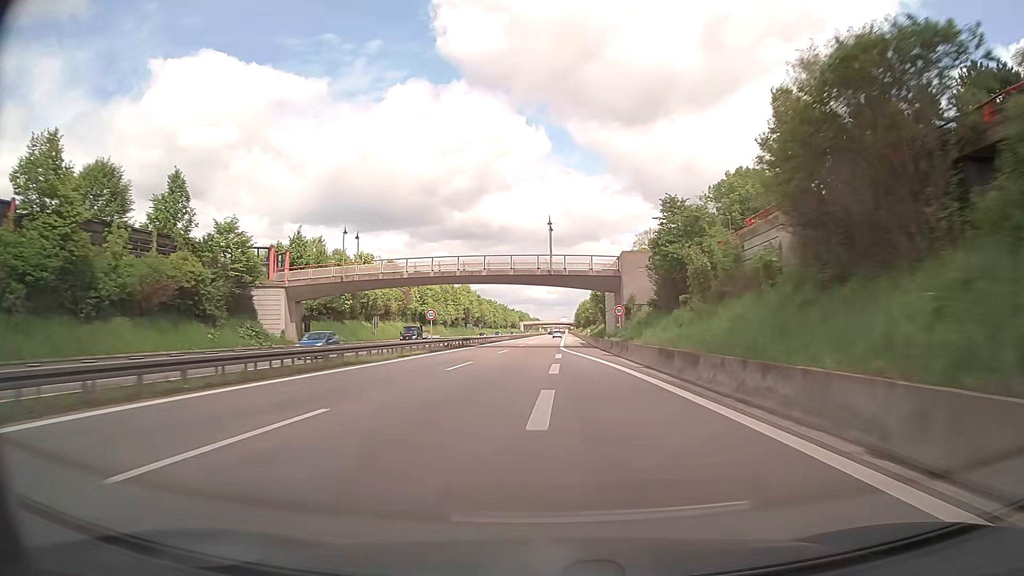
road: trunk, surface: asphalt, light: Day
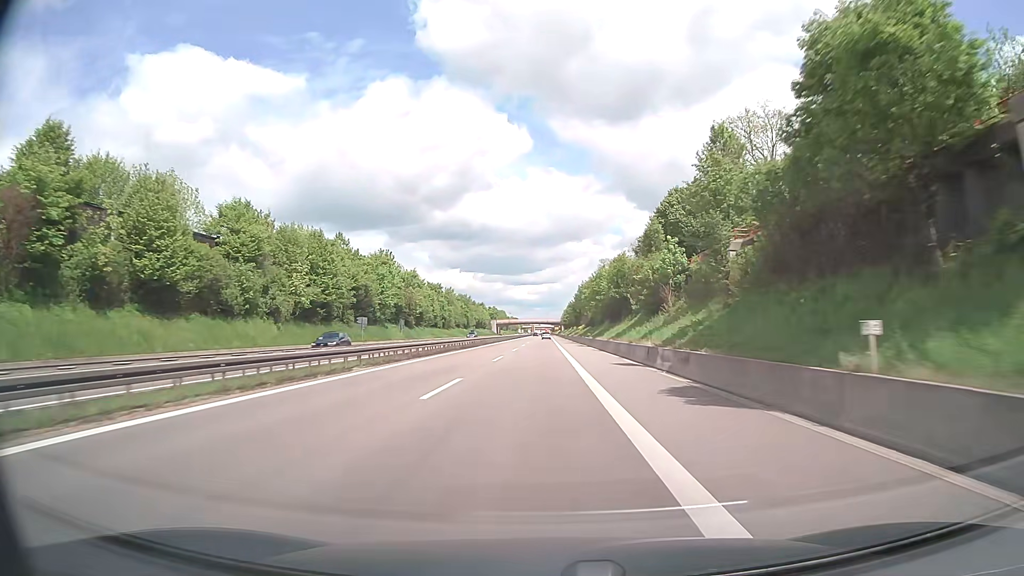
(+1.0, +82.2) m; +2°
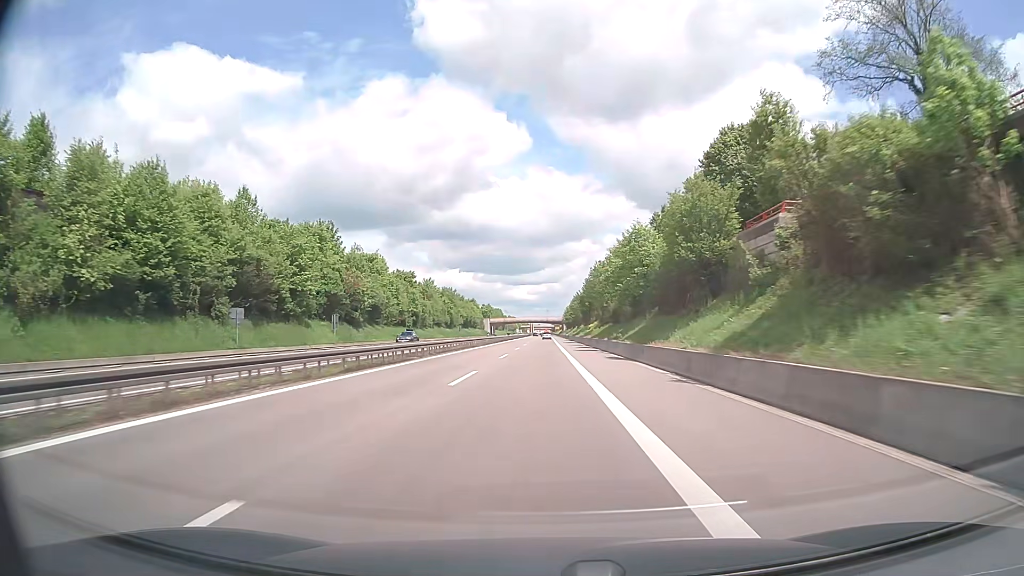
(+0.1, +32.6) m; 0°
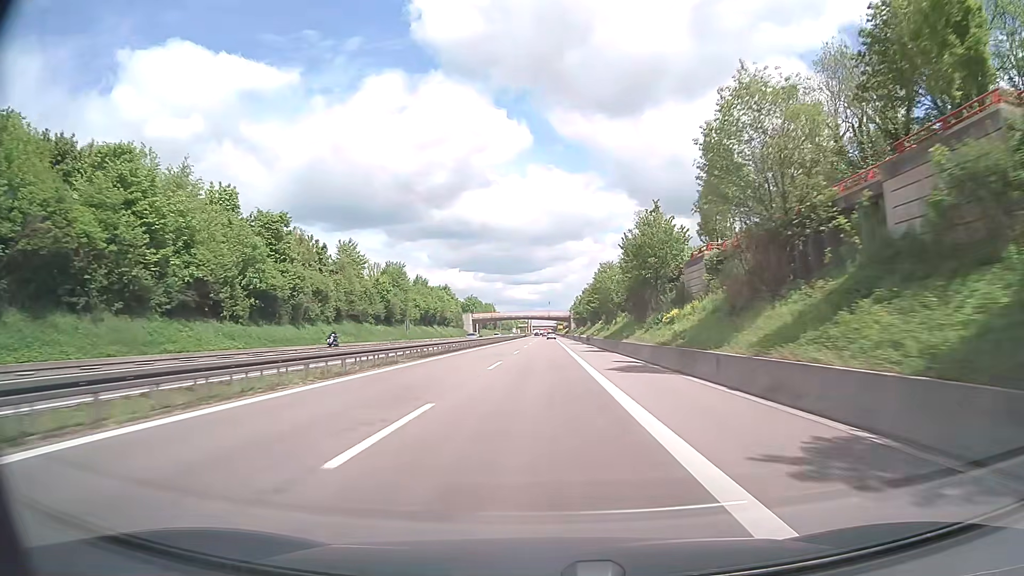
(0.0, +65.0) m; 0°
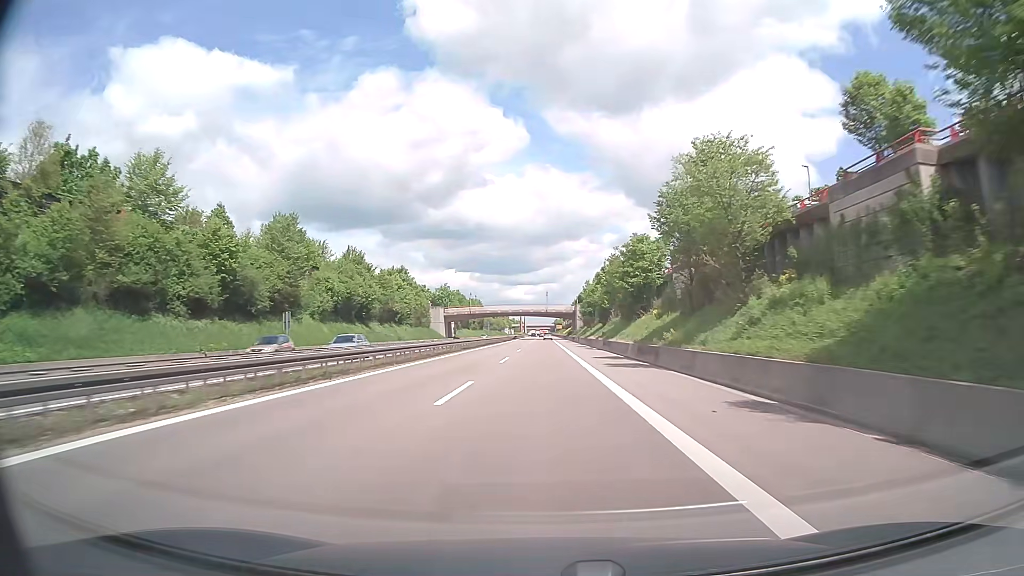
(0.0, +48.5) m; 0°
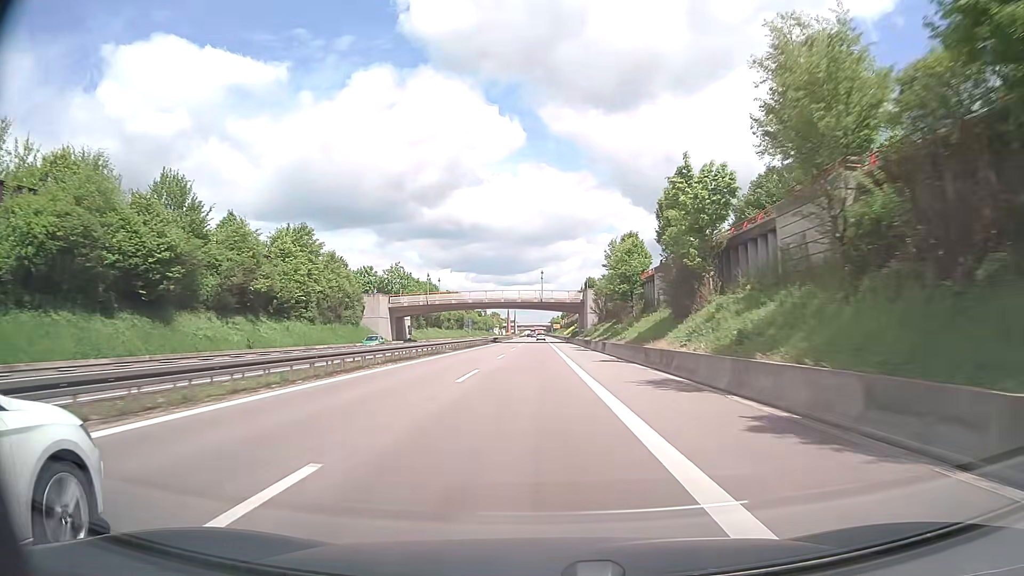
(+0.3, +48.1) m; 0°
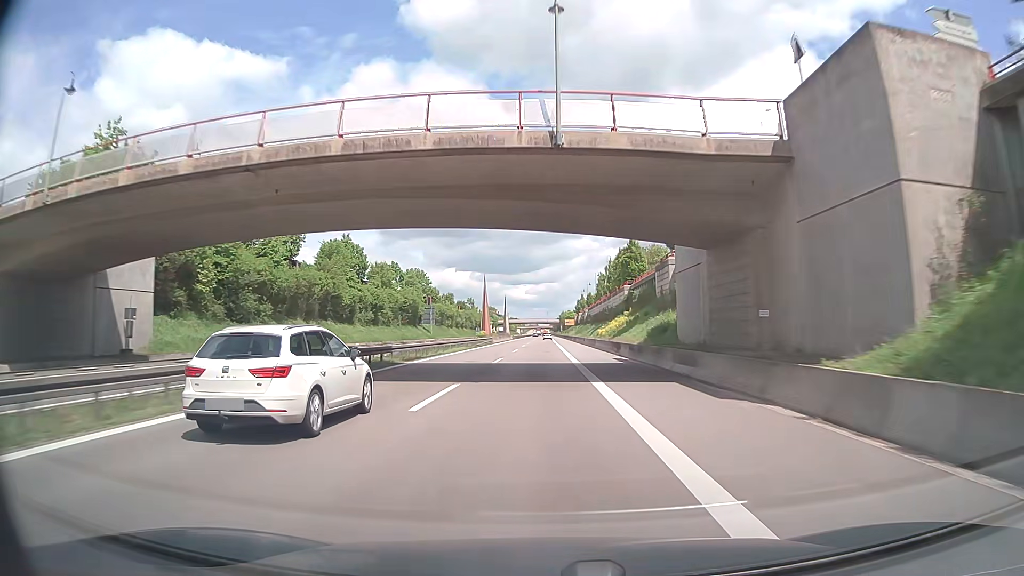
(-0.4, +79.9) m; 0°
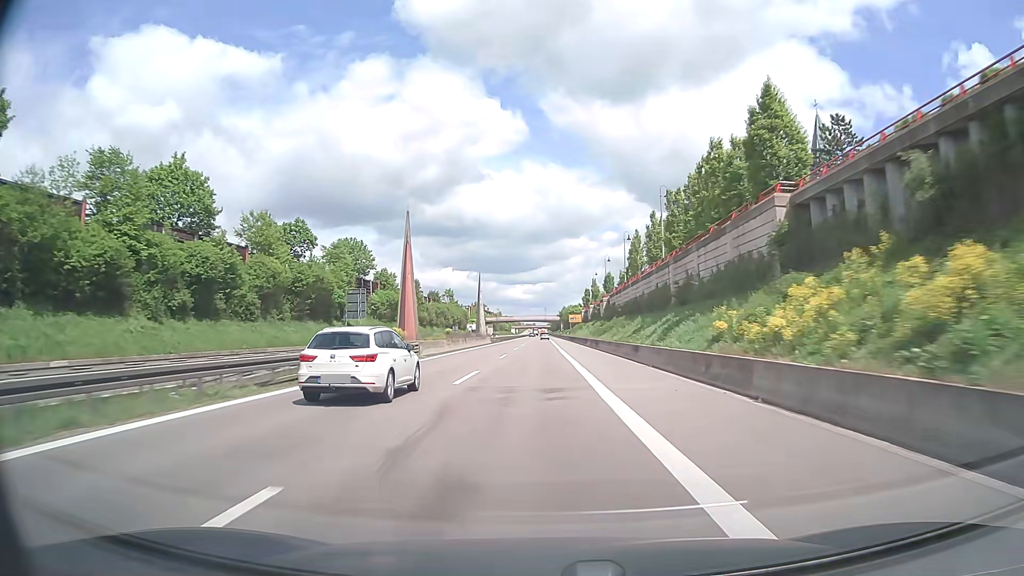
(-0.1, +48.4) m; 0°
(0, +10) (0, +20) (0, +30) (0, +40) (0, +50) (0, +60) (0, +70) (0, +80) (0, +90) (0, +100) m
